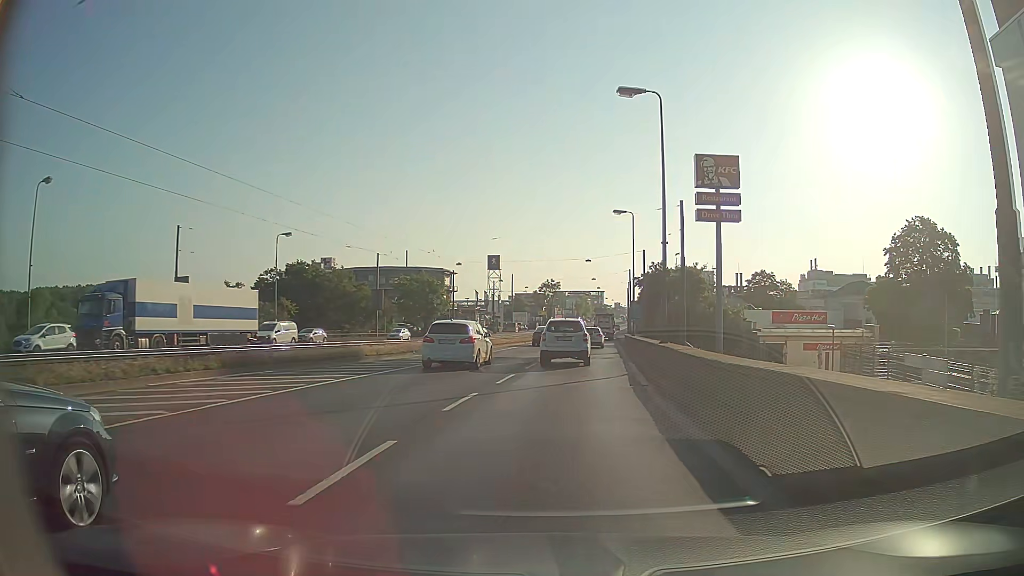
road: primary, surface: asphalt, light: Day
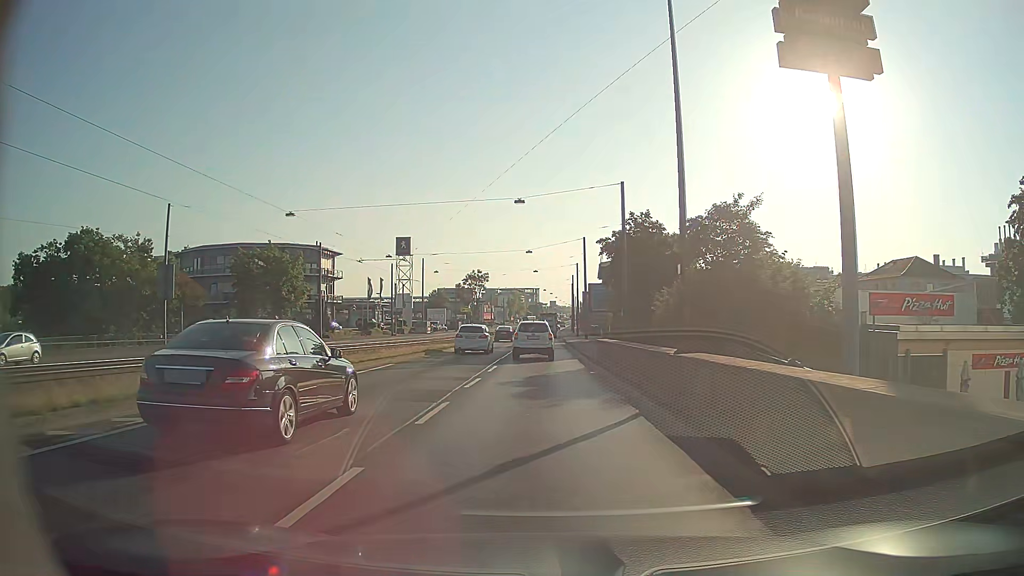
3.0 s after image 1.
(+2.9, +37.4) m; +6°
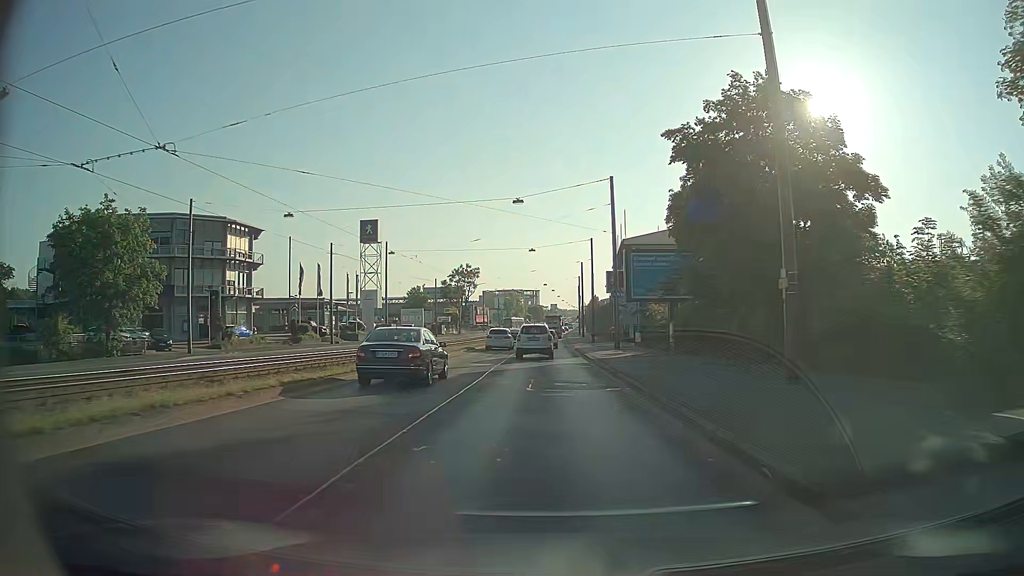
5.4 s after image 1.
(-0.1, +29.5) m; 0°
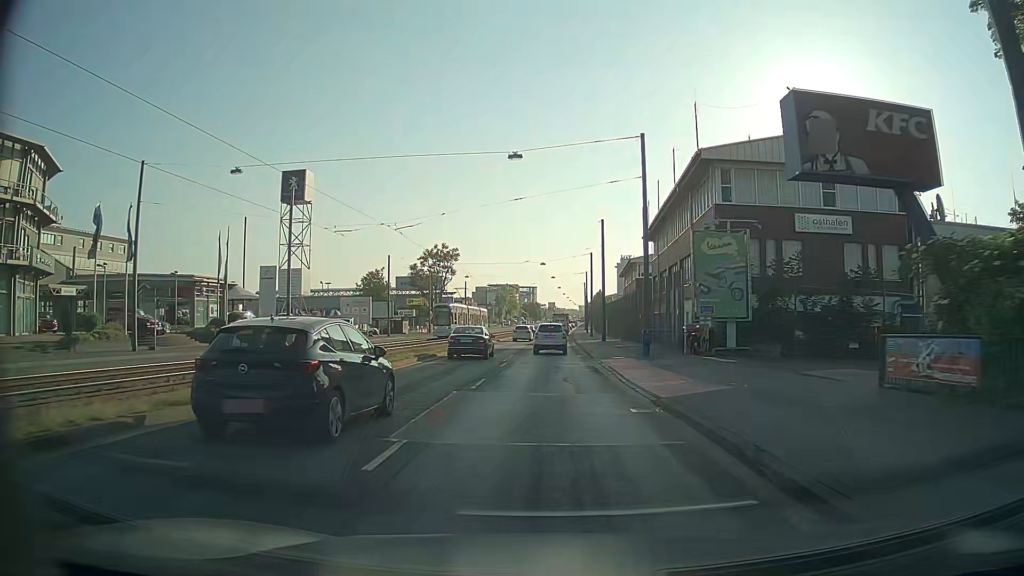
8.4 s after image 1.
(+0.1, +36.9) m; +1°
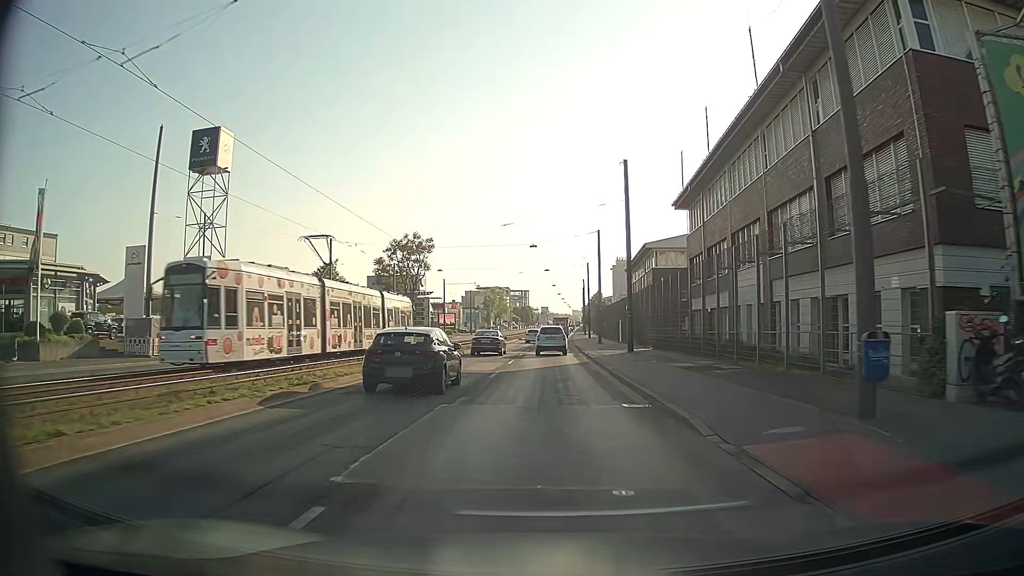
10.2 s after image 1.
(0.0, +22.3) m; 0°
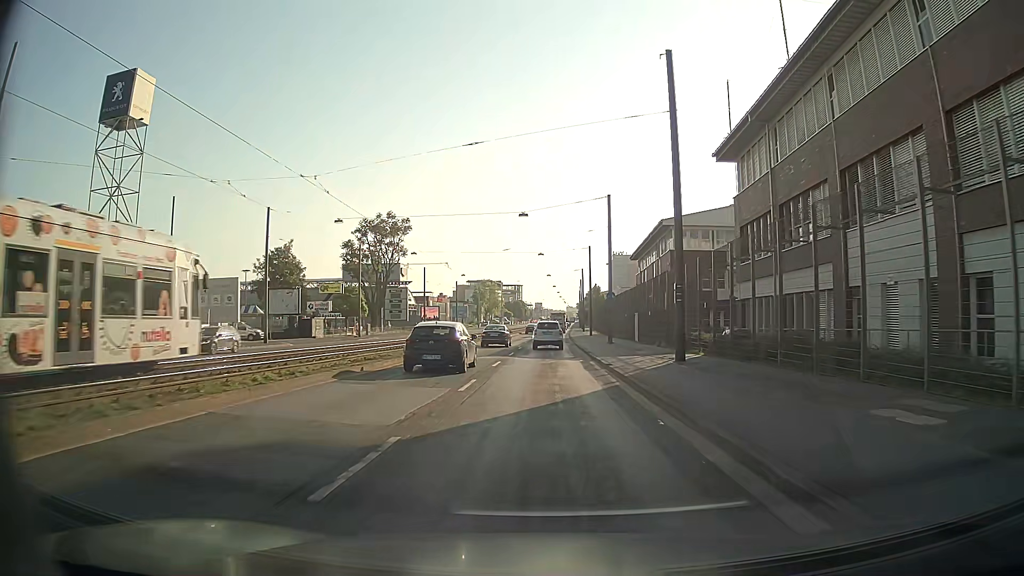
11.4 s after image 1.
(+0.1, +15.1) m; 0°
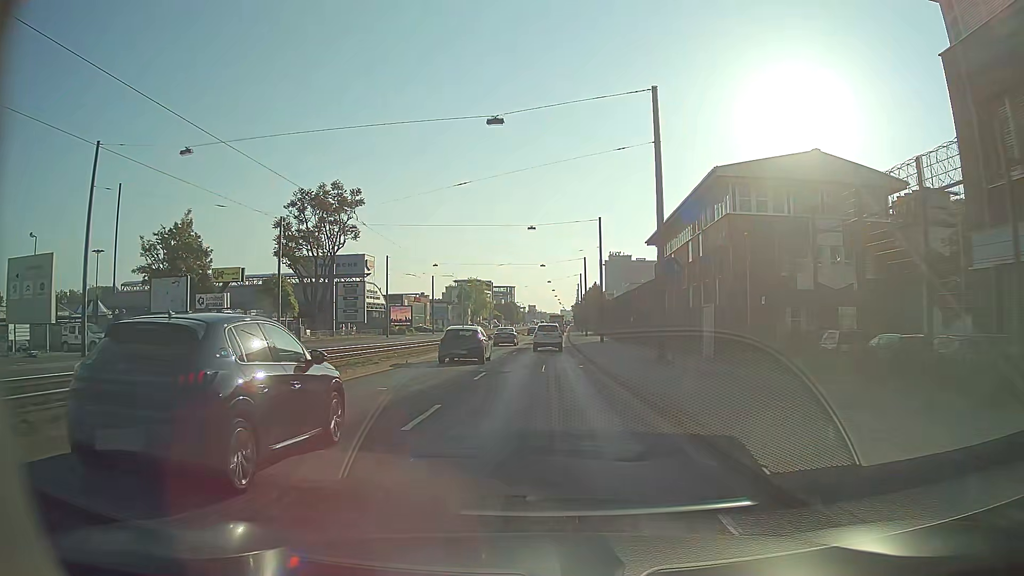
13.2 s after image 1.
(+0.4, +23.1) m; +1°
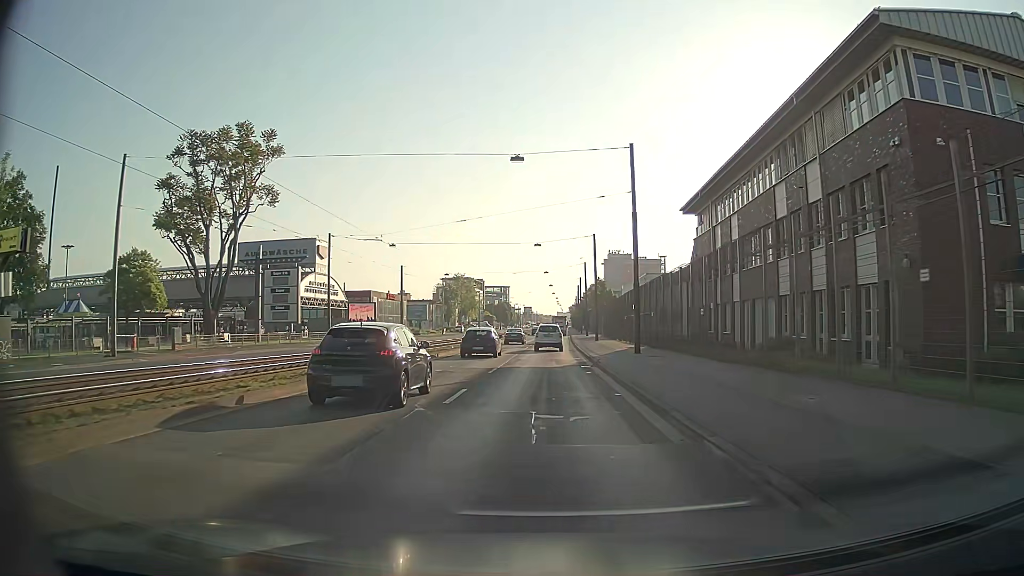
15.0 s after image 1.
(+0.1, +23.6) m; 0°
(0, +10) (0, +20) (0, +30) (0, +40) (0, +50) (0, +60) (+1, +70) (+1, +80) (+1, +90) (+2, +100) m
